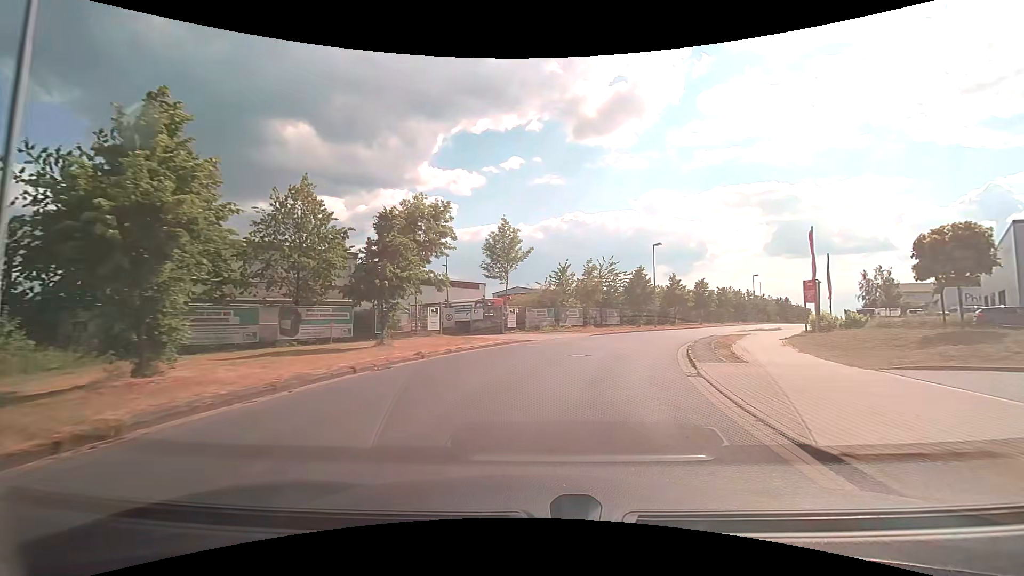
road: residential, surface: asphalt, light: Day
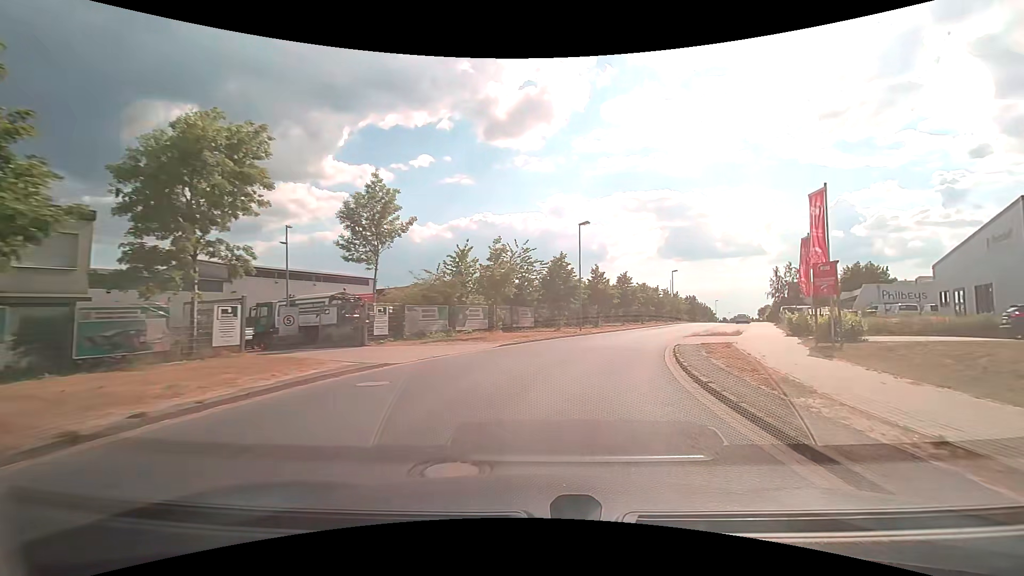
(+0.9, +11.8) m; +10°
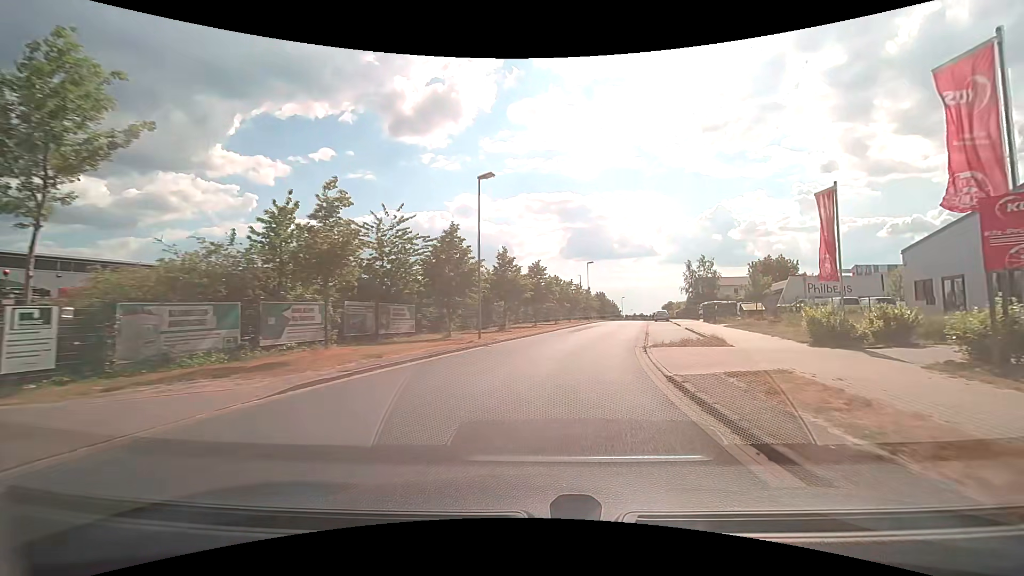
(+1.1, +12.1) m; +11°
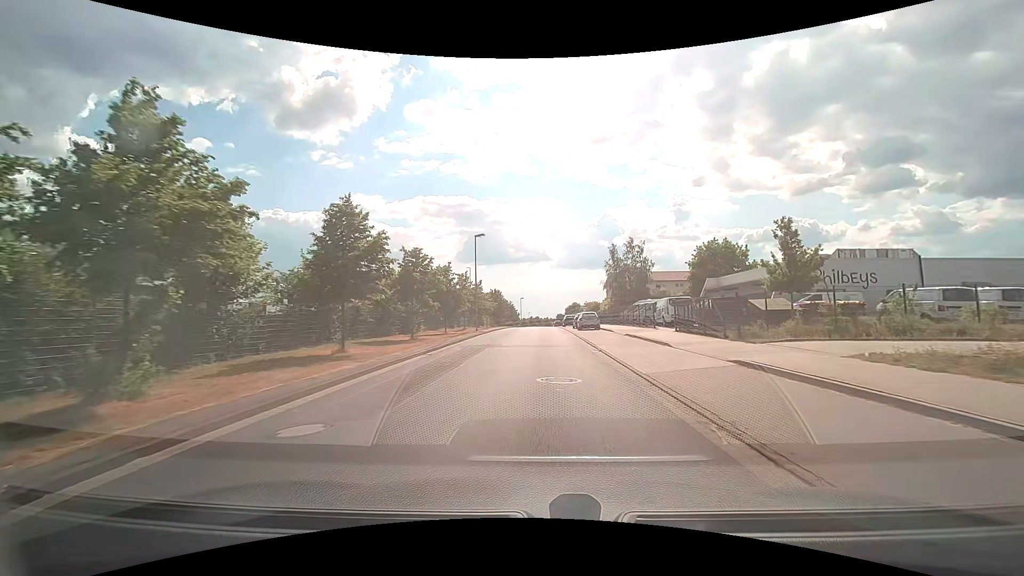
(+3.1, +25.4) m; +12°
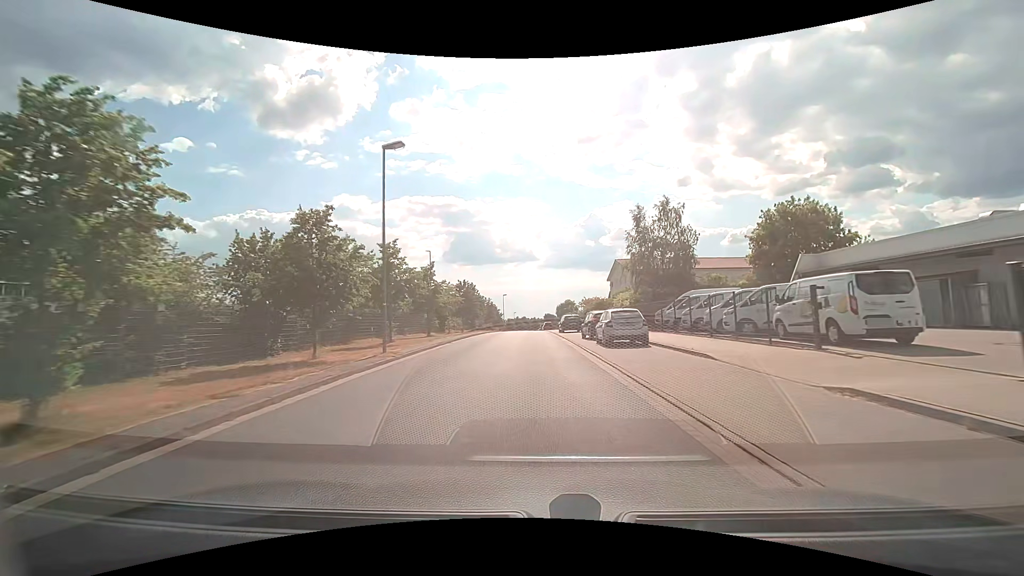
(+0.5, +21.3) m; +2°
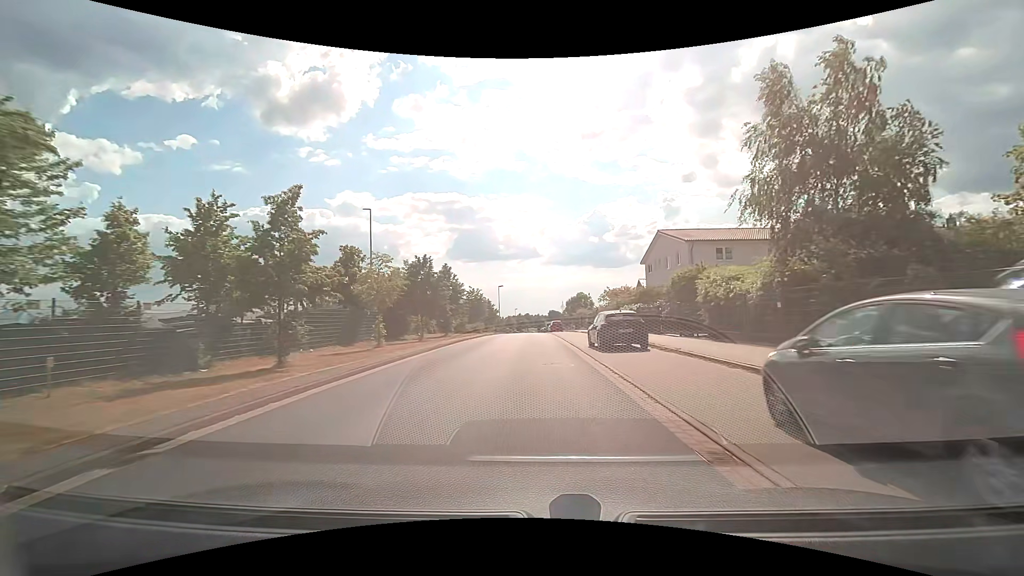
(0.0, +22.2) m; 0°
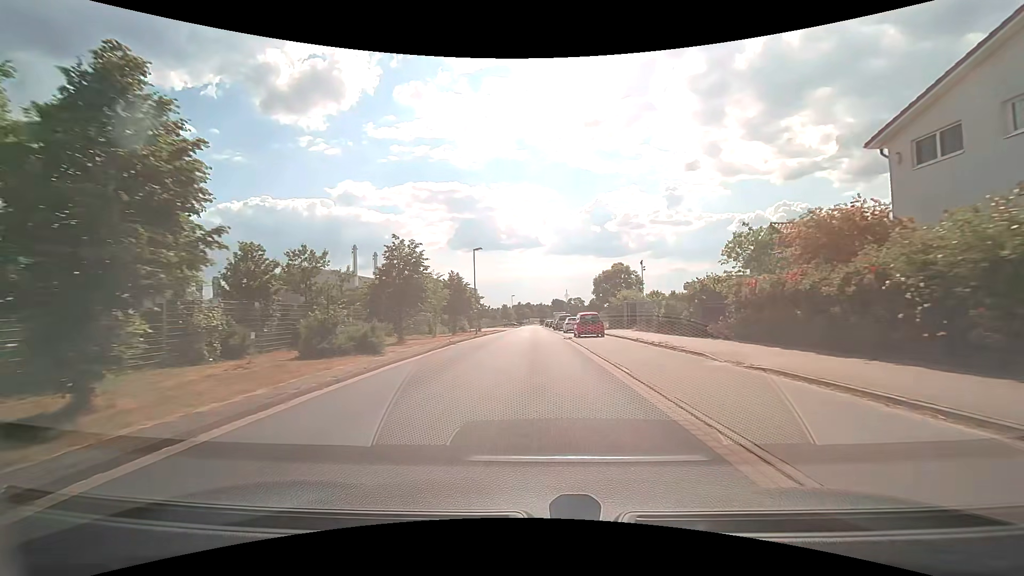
(-0.4, +36.7) m; 0°
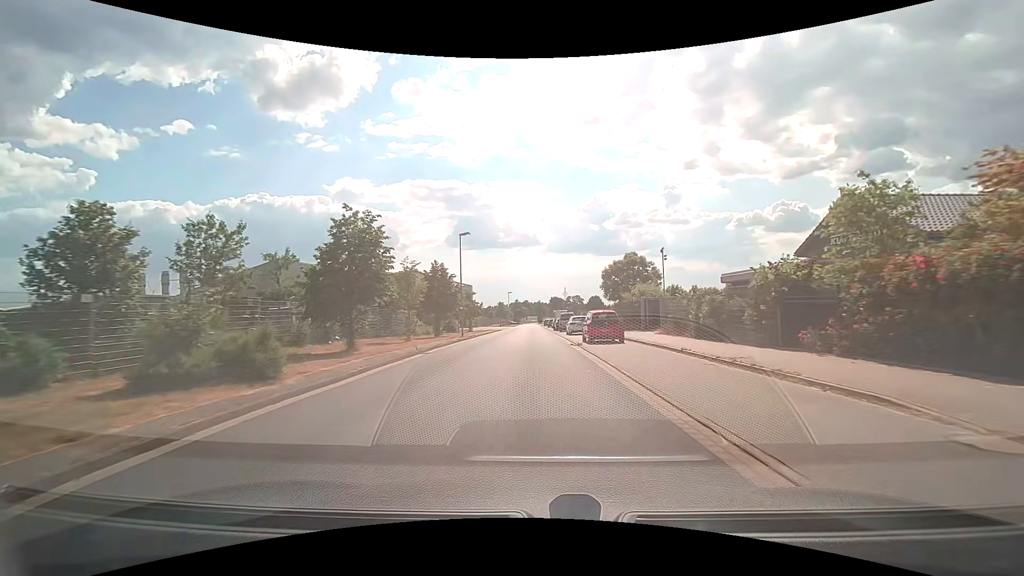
(0.0, +7.4) m; 0°
(0, +10) (0, +20) (0, +30) (0, +40) (0, +50) (0, +60) (0, +70) (0, +80) (0, +90) (0, +100) m
